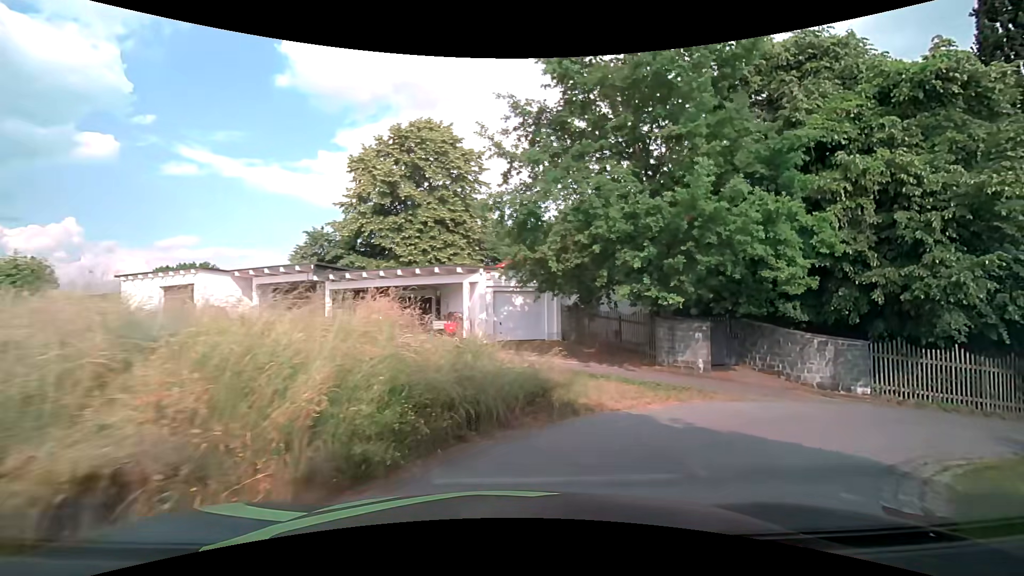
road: residential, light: Day
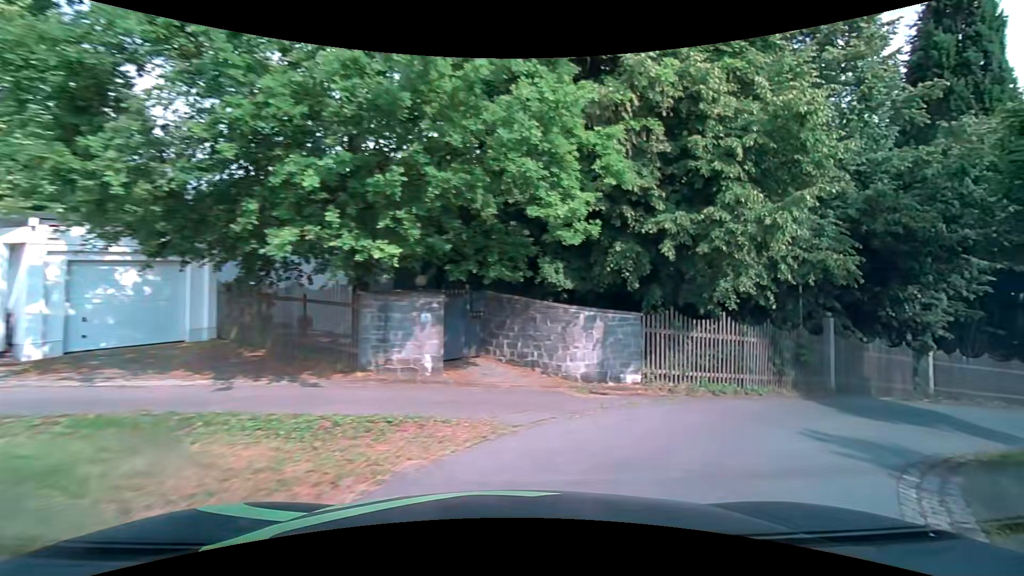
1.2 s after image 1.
(+1.7, +6.4) m; +31°
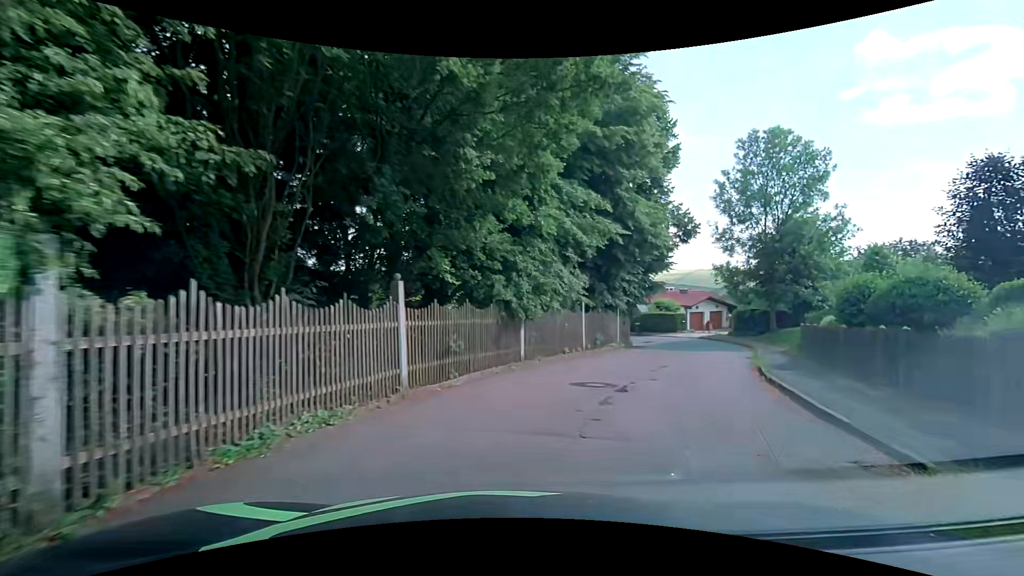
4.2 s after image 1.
(+10.5, +13.5) m; +64°
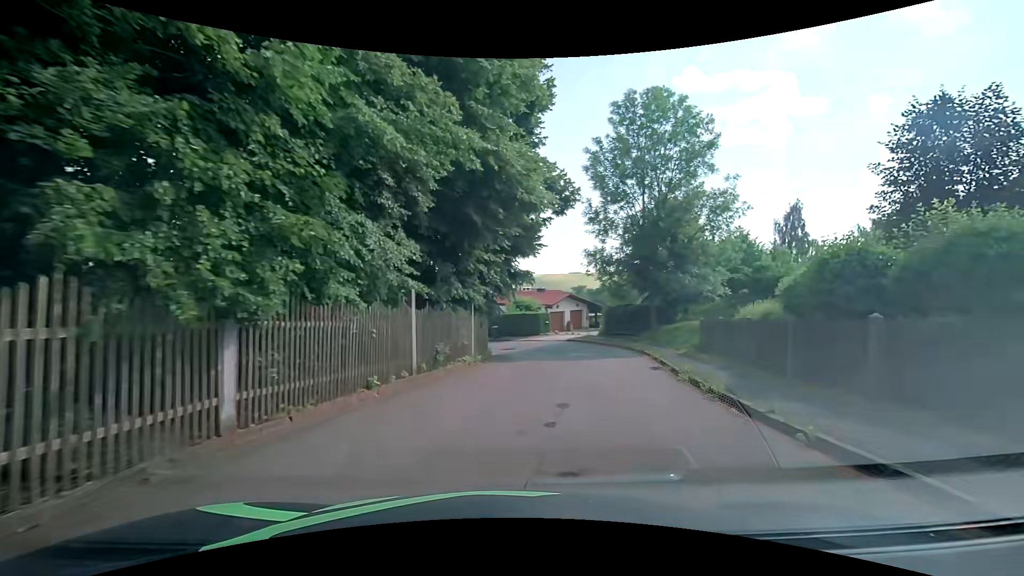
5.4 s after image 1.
(+1.2, +8.7) m; +16°
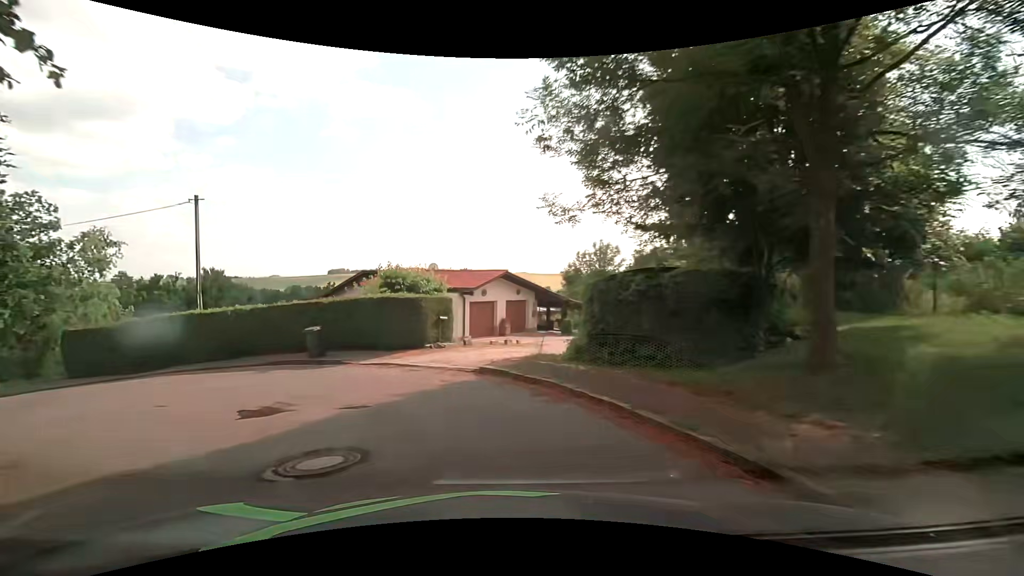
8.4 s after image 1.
(+2.9, +21.7) m; +6°
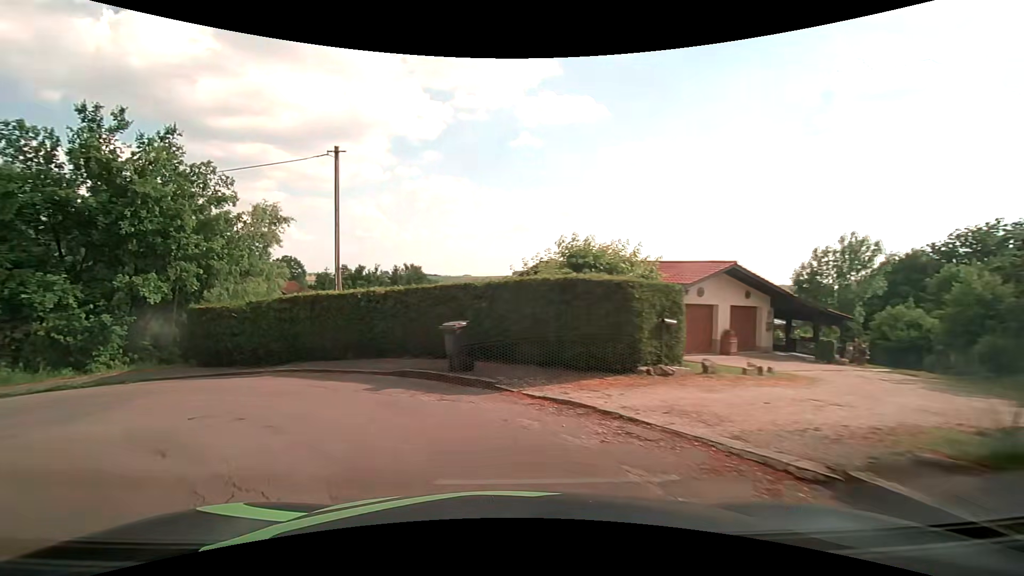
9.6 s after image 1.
(-1.1, +6.9) m; -19°
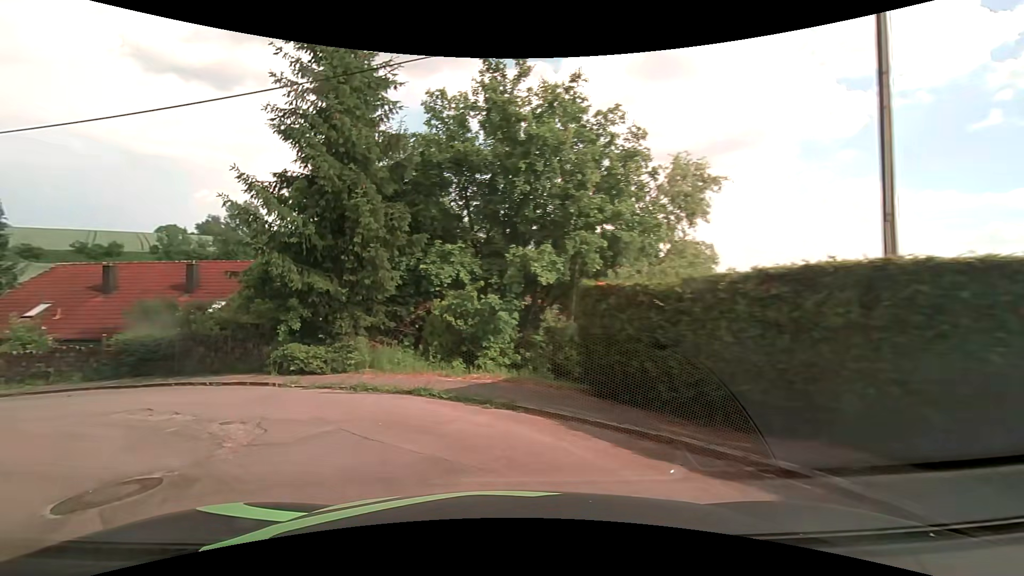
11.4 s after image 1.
(-3.4, +8.2) m; -45°
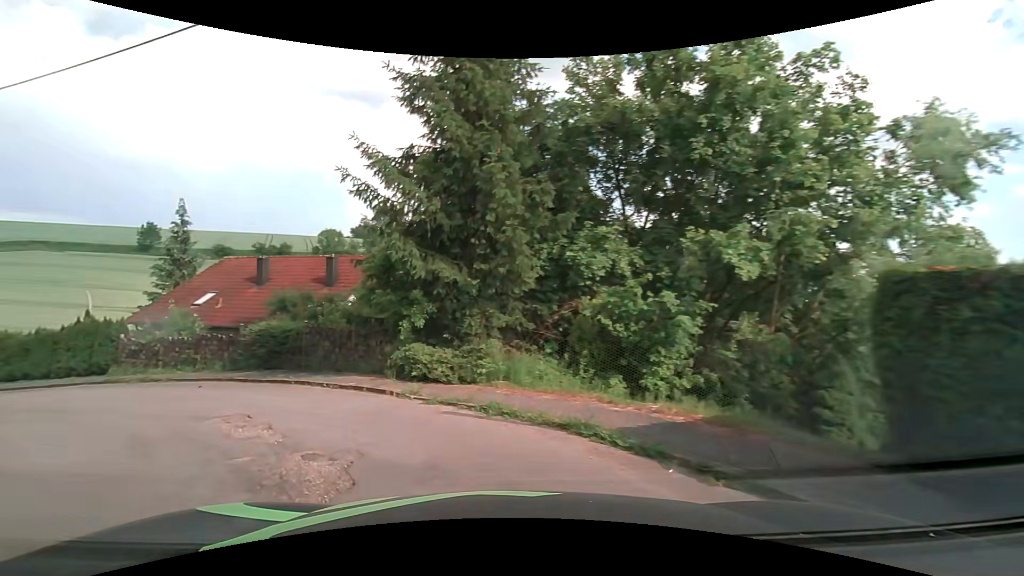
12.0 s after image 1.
(-0.3, +3.0) m; -16°
